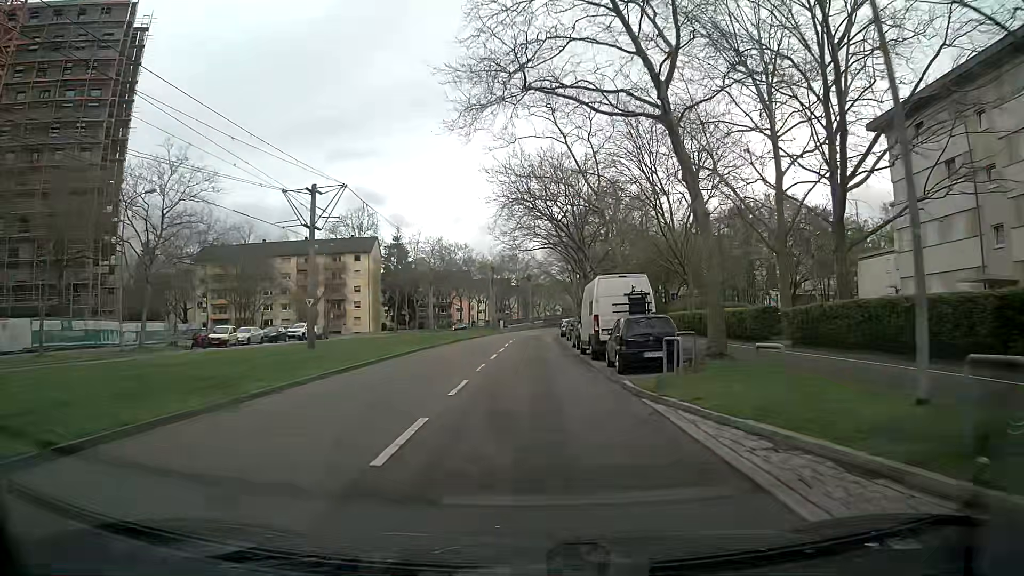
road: tertiary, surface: asphalt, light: Day
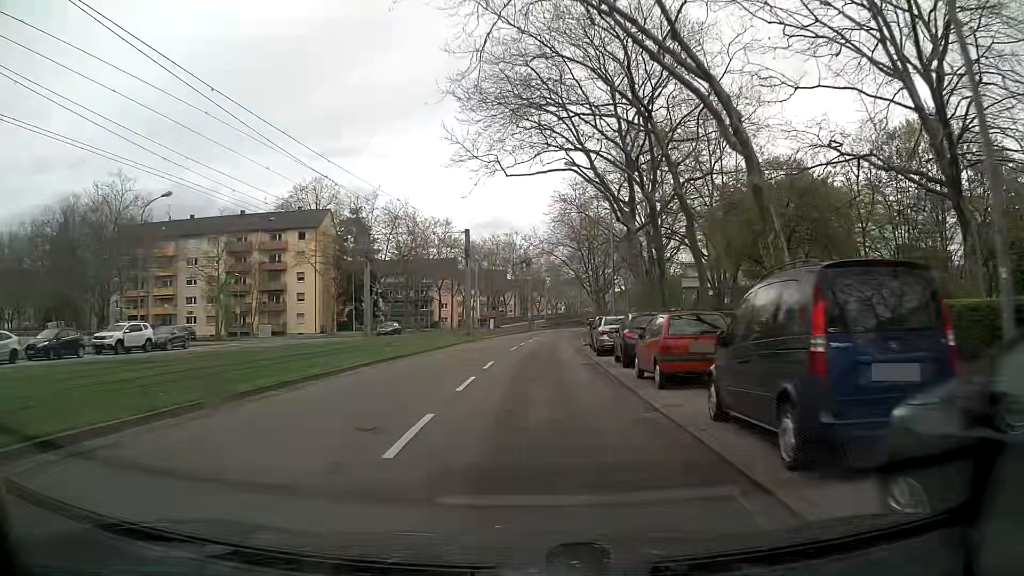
(-0.4, +30.1) m; 0°
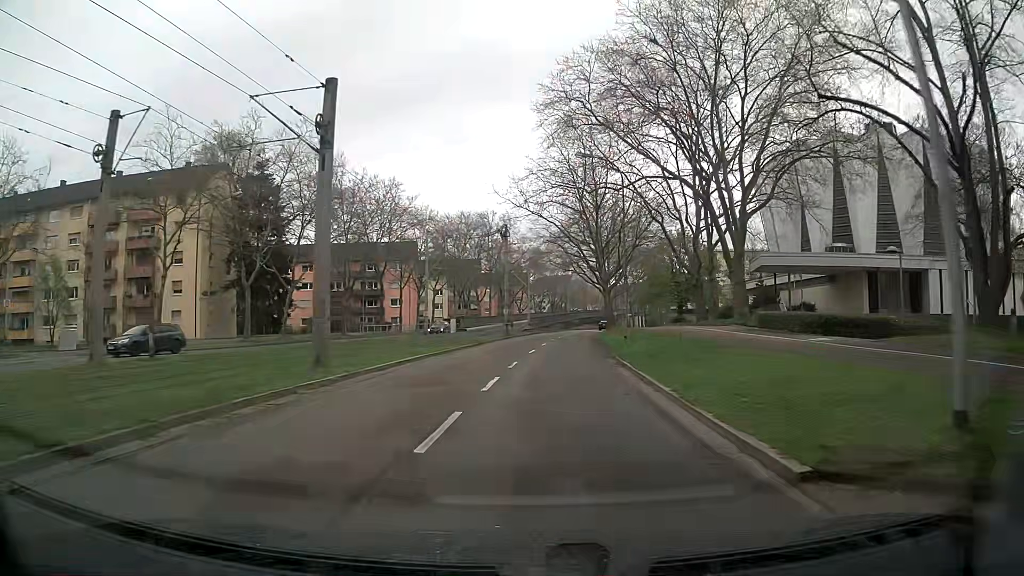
(0.0, +29.9) m; 0°
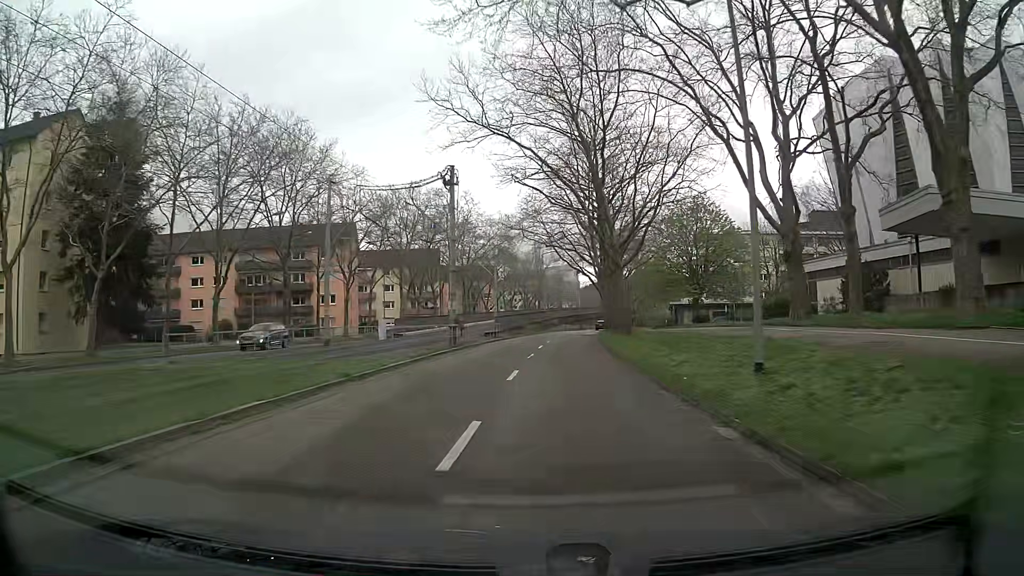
(+0.7, +22.4) m; +3°
(0, +10) (+1, +20) (+1, +30) (+2, +40) (+3, +50) (+4, +60) (+5, +70) (+6, +80) (+7, +90) (+9, +99) m
